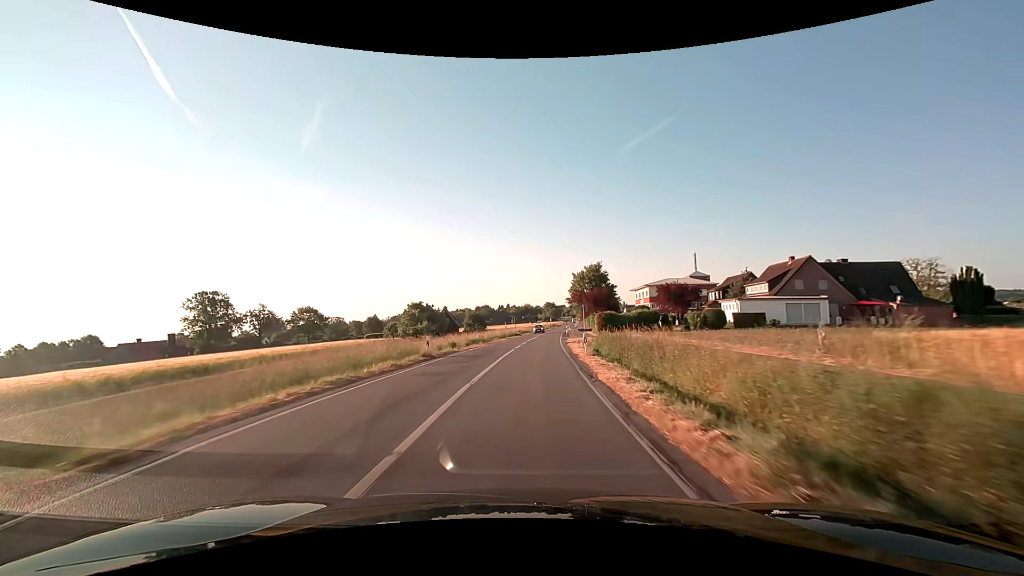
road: secondary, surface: asphalt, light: Day
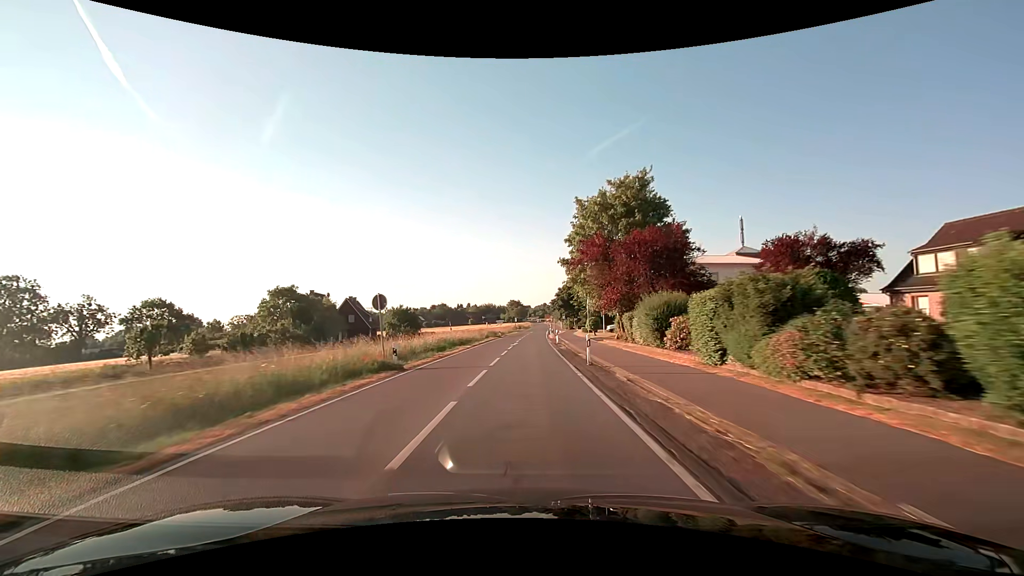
(+2.5, +54.7) m; +4°
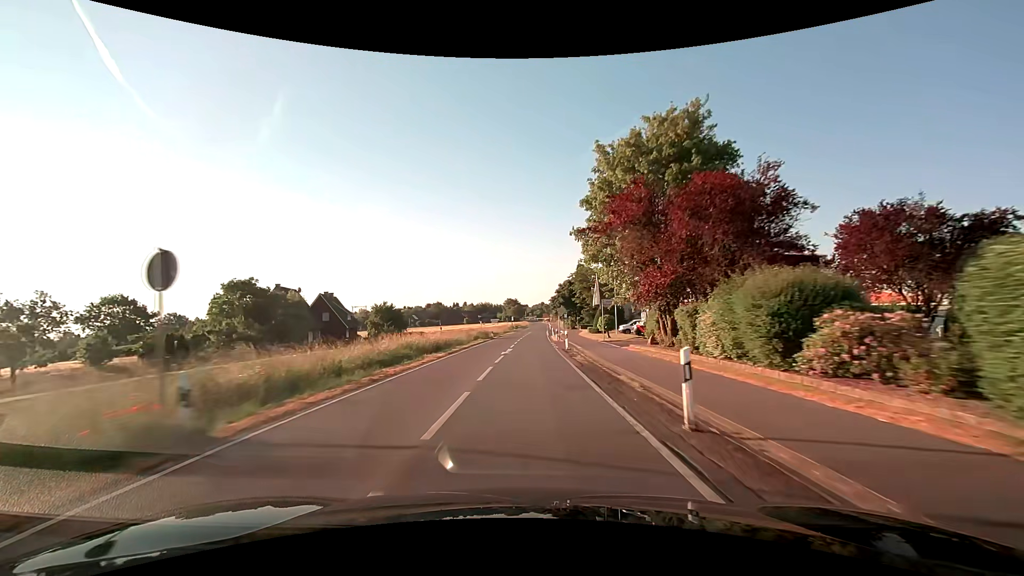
(0.0, +10.9) m; 0°
(0, +10) (0, +20) (0, +30) (+1, +40) (+1, +50) (+1, +60) (+2, +70) (+2, +80) (+3, +90) (+3, +100) m
